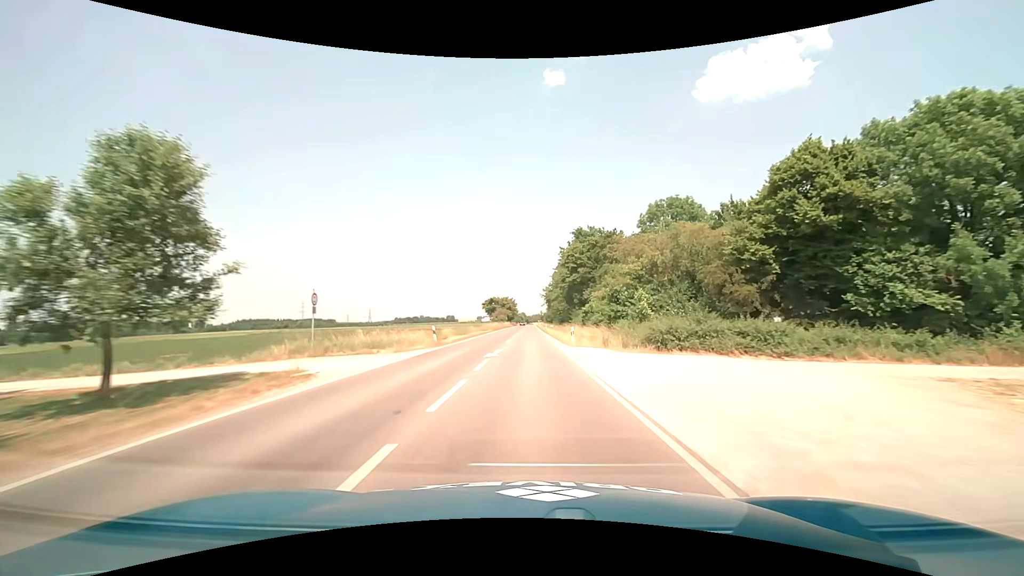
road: secondary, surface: asphalt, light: Day
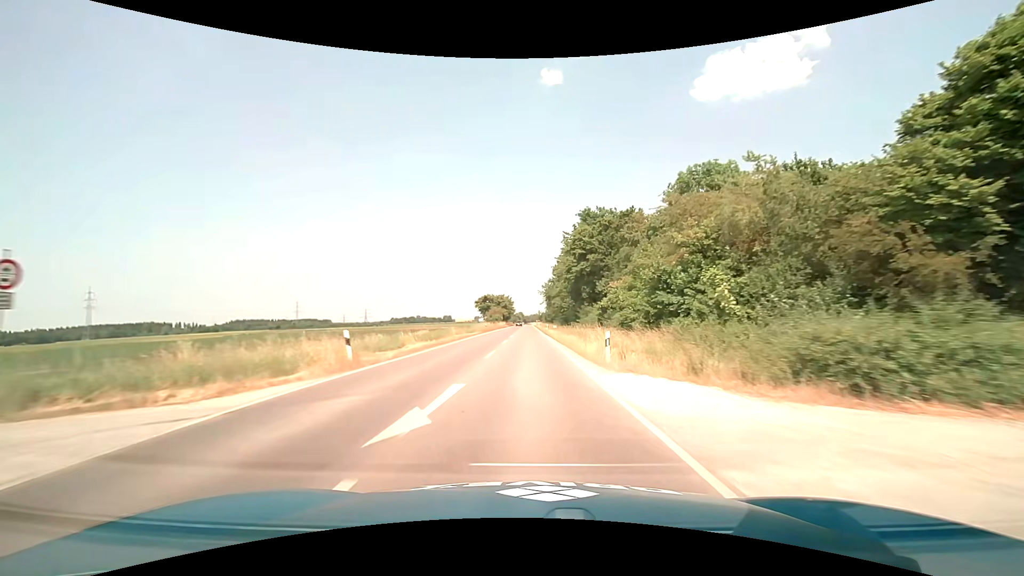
(0.0, +13.5) m; 0°
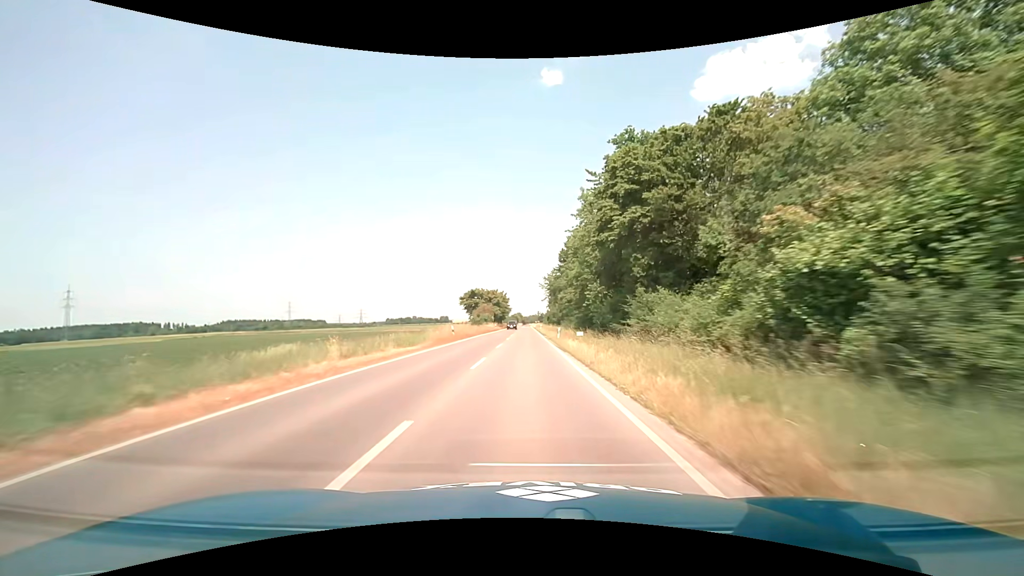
(0.0, +27.9) m; 0°
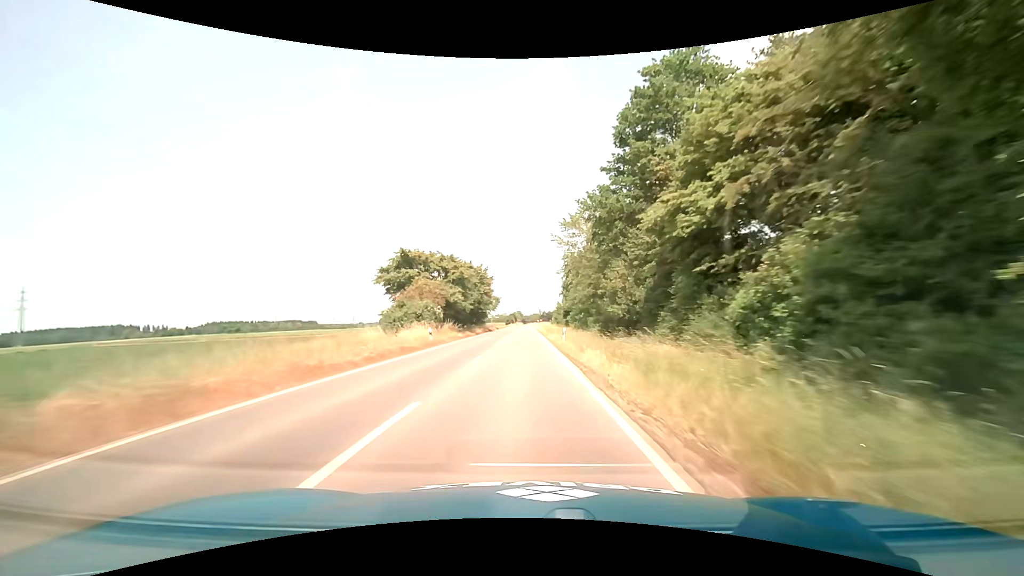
(0.0, +58.5) m; 0°
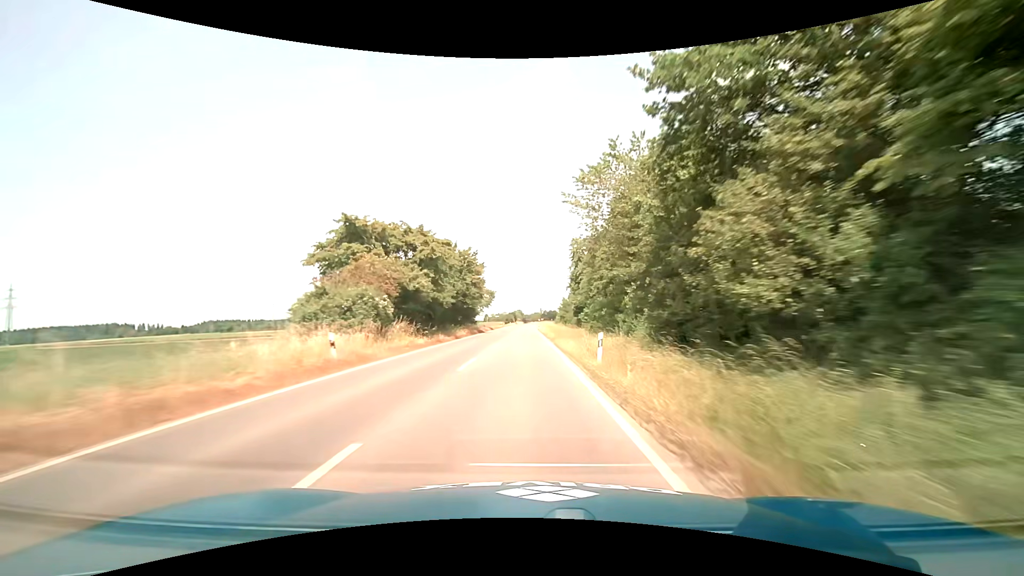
(0.0, +14.9) m; 0°
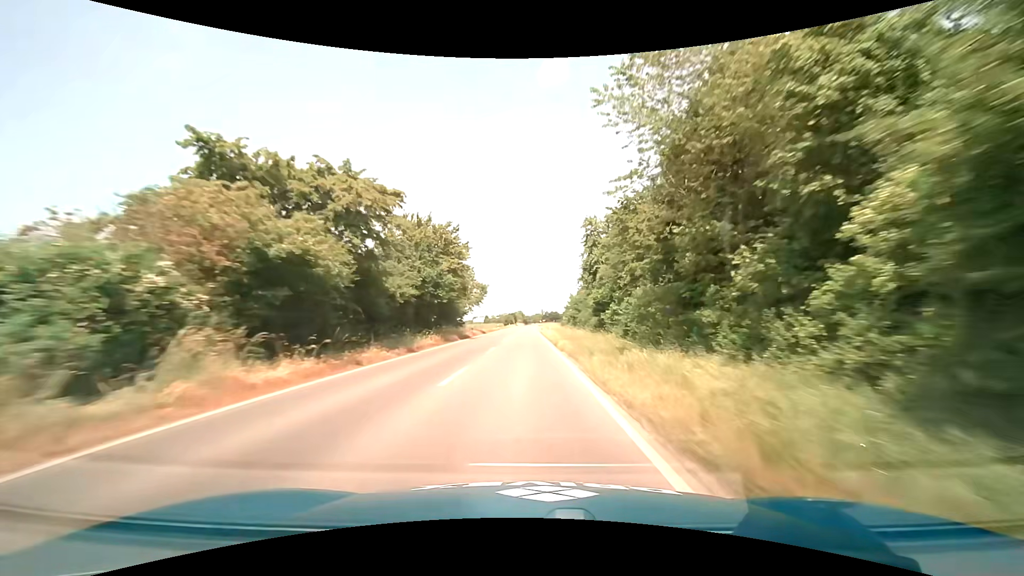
(0.0, +15.0) m; 0°
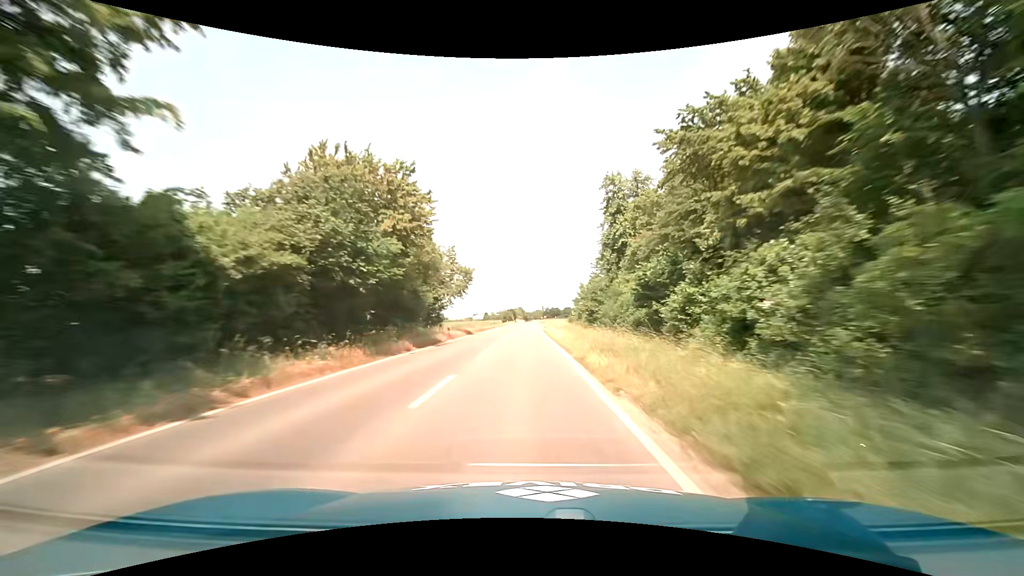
(0.0, +15.0) m; 0°
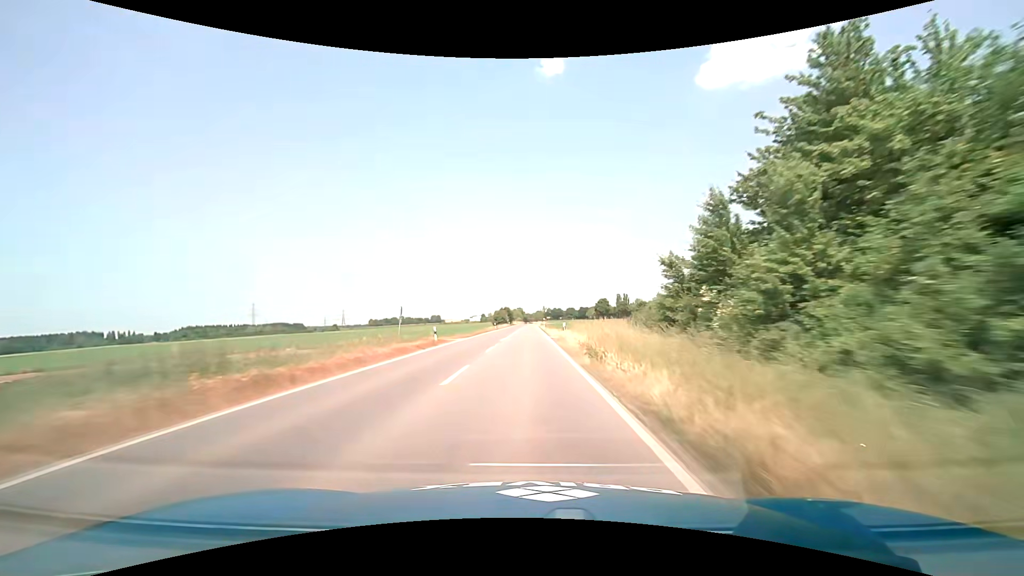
(0.0, +45.5) m; 0°
(0, +10) (0, +20) (0, +30) (0, +40) (0, +50) (0, +60) (0, +70) (0, +80) (+1, +90) (+1, +100) m
